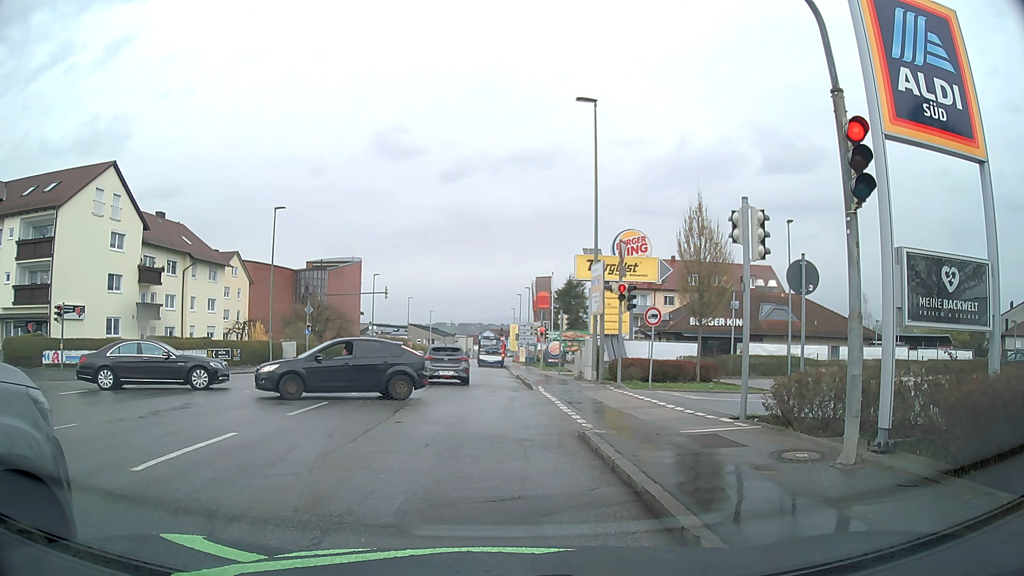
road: tertiary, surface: asphalt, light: Day
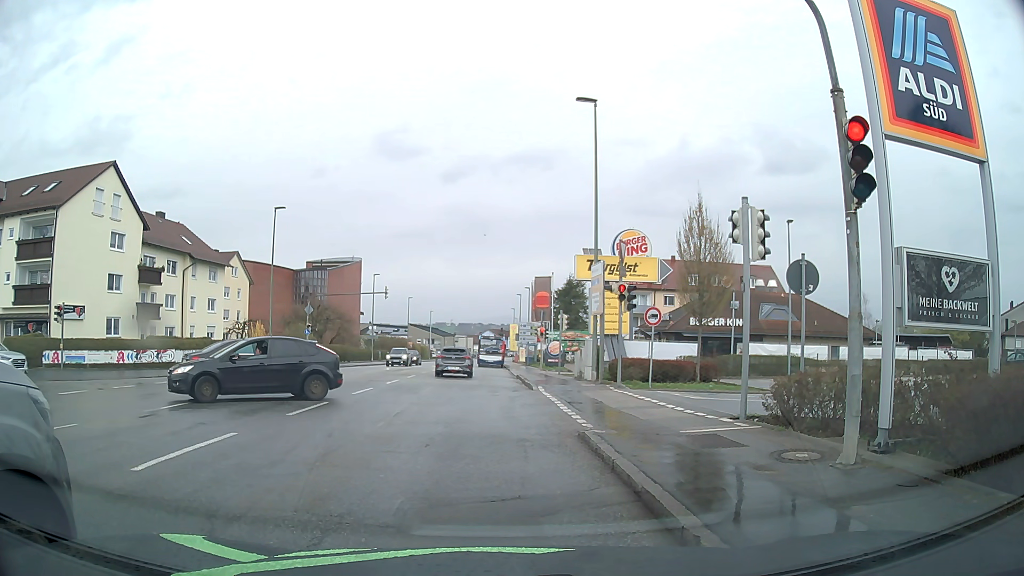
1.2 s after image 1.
(0.0, 0.0) m; 0°
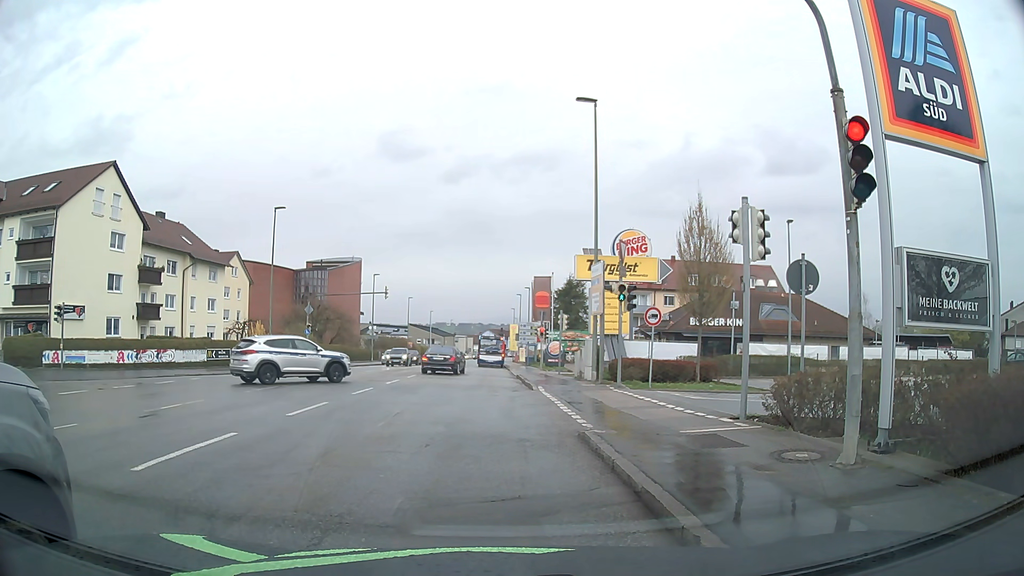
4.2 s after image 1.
(0.0, 0.0) m; 0°
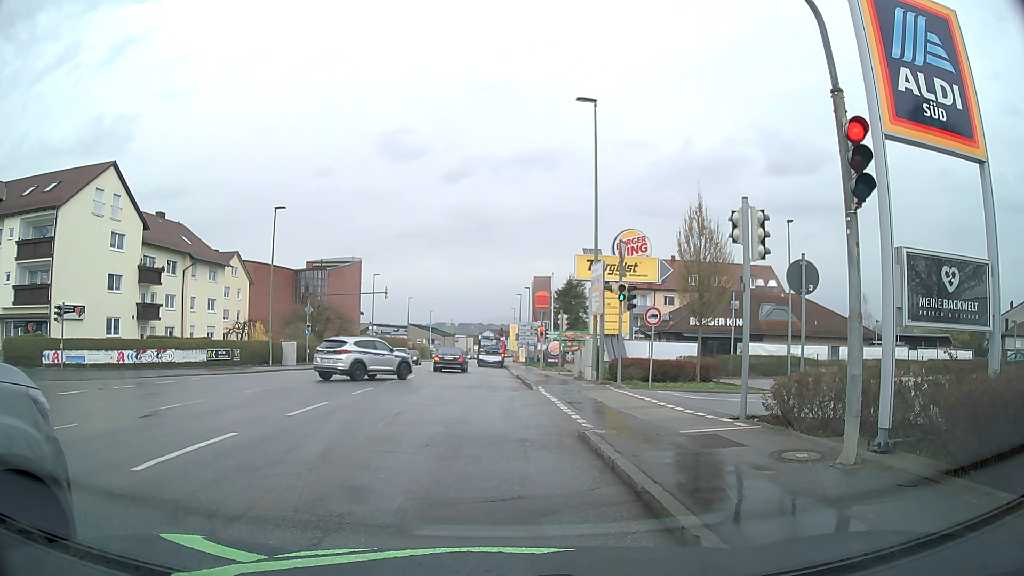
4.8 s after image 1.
(0.0, 0.0) m; 0°
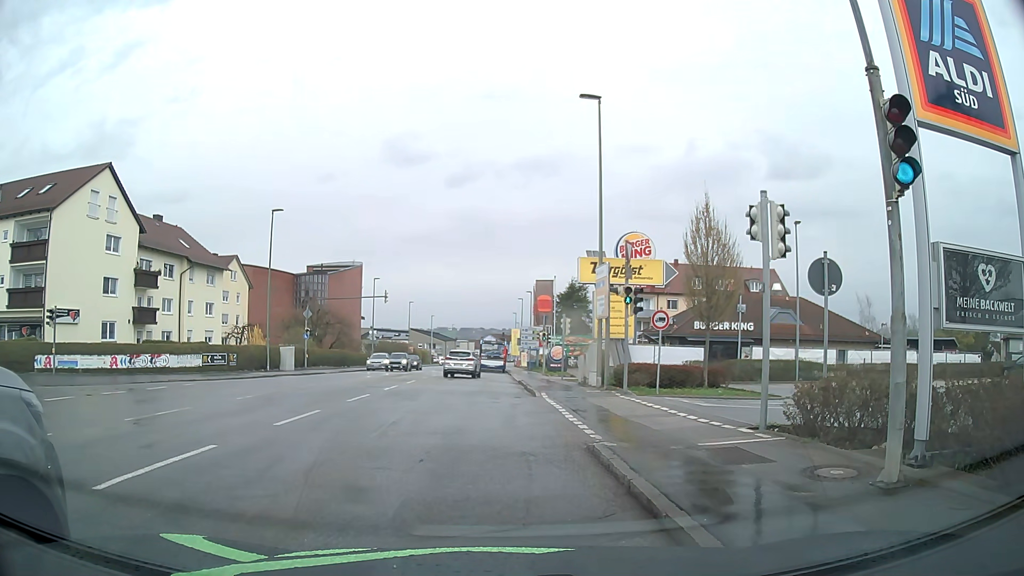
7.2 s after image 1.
(0.0, +0.9) m; 0°
(0, +10) (-1, +20) (-1, +30) (-2, +40) (-2, +50) (-3, +60) (-3, +70) (-5, +80) (-6, +90) (-7, +100) m
